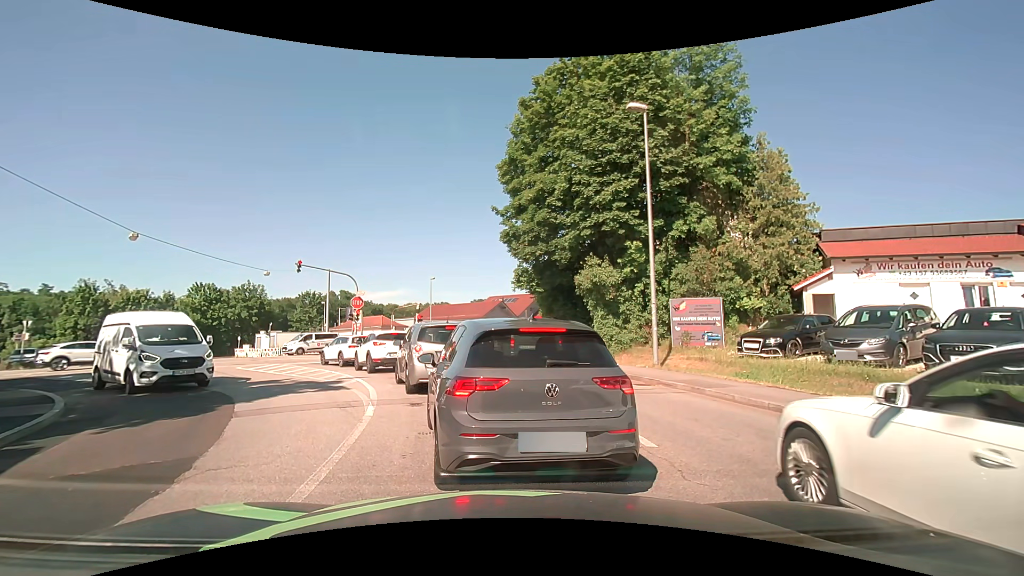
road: tertiary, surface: asphalt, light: Day
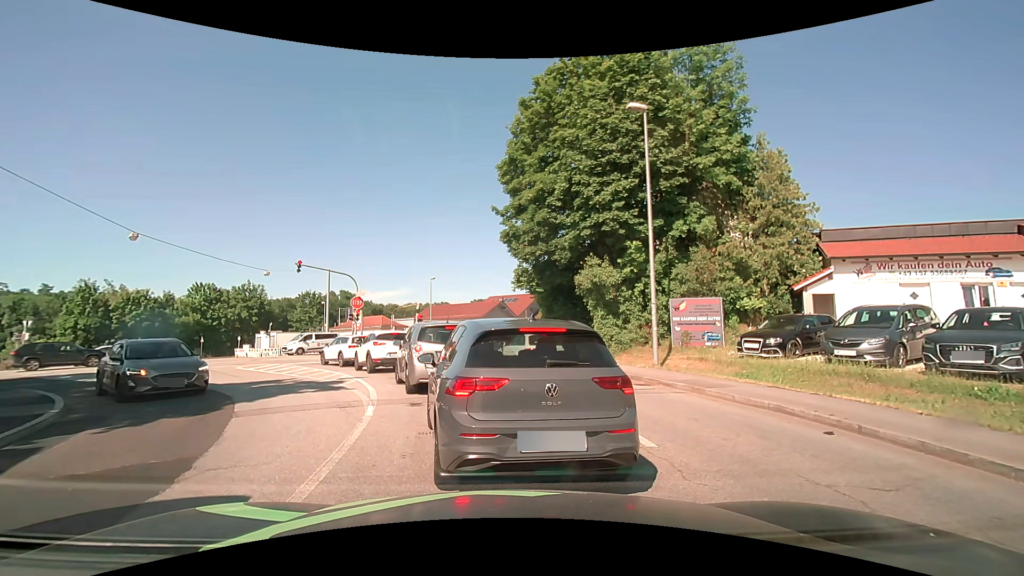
(0.0, 0.0) m; 0°
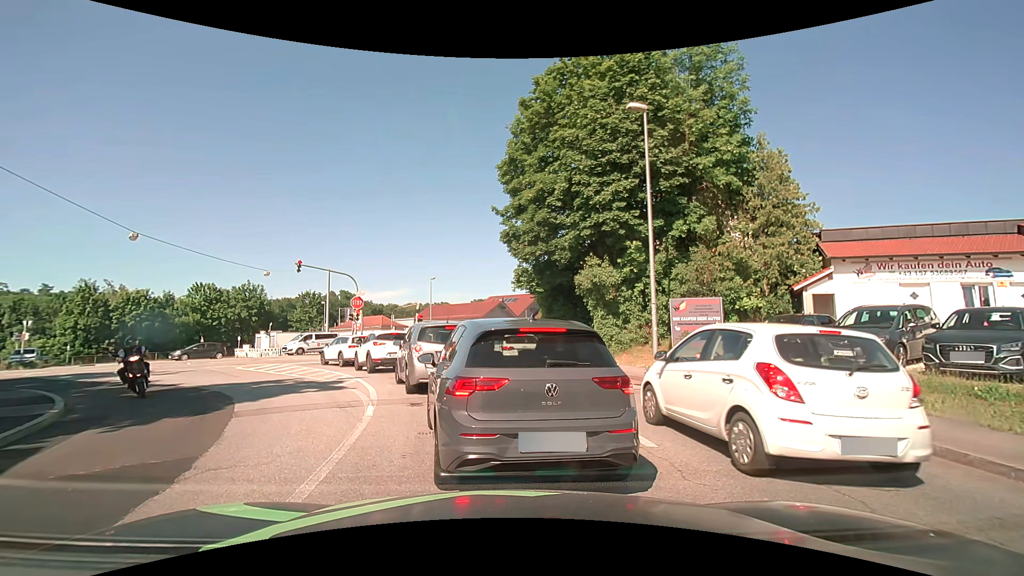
(0.0, 0.0) m; 0°
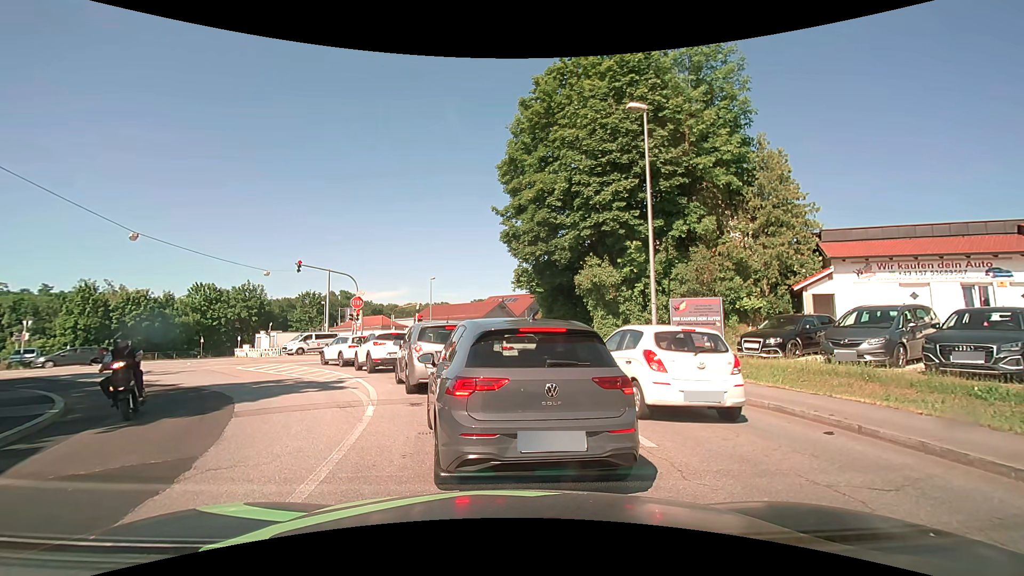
(0.0, 0.0) m; 0°
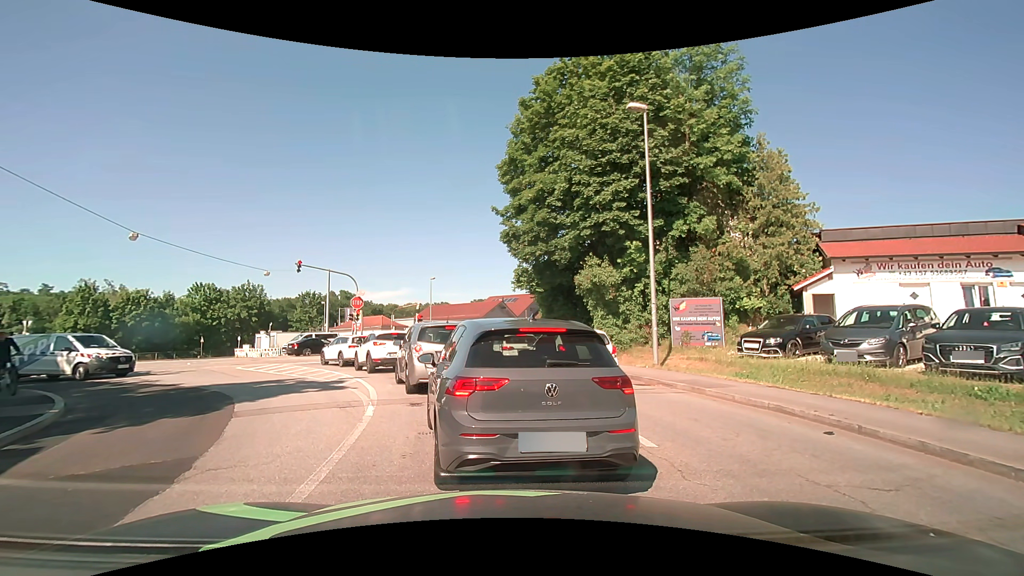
(0.0, 0.0) m; 0°
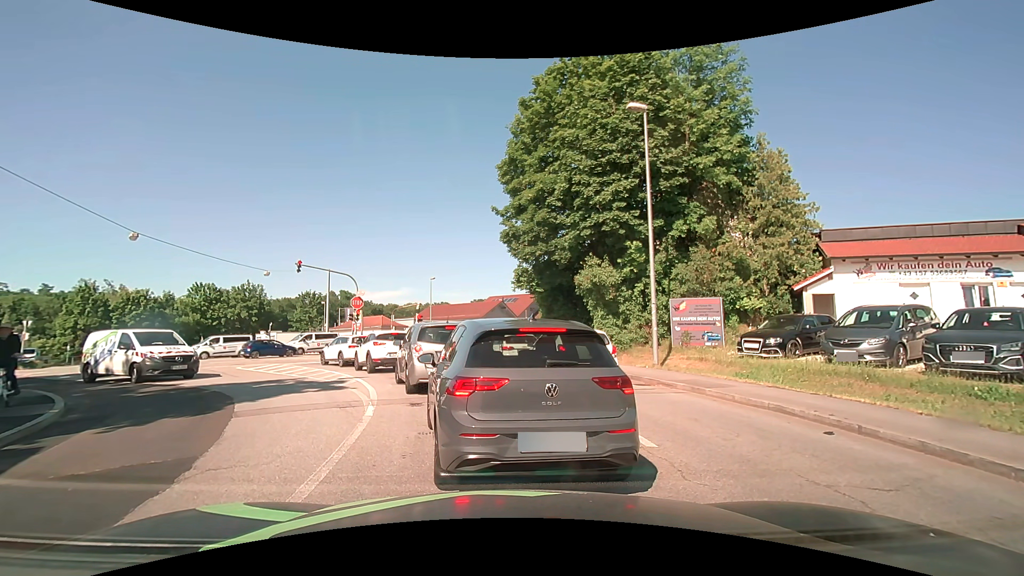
(0.0, 0.0) m; 0°
